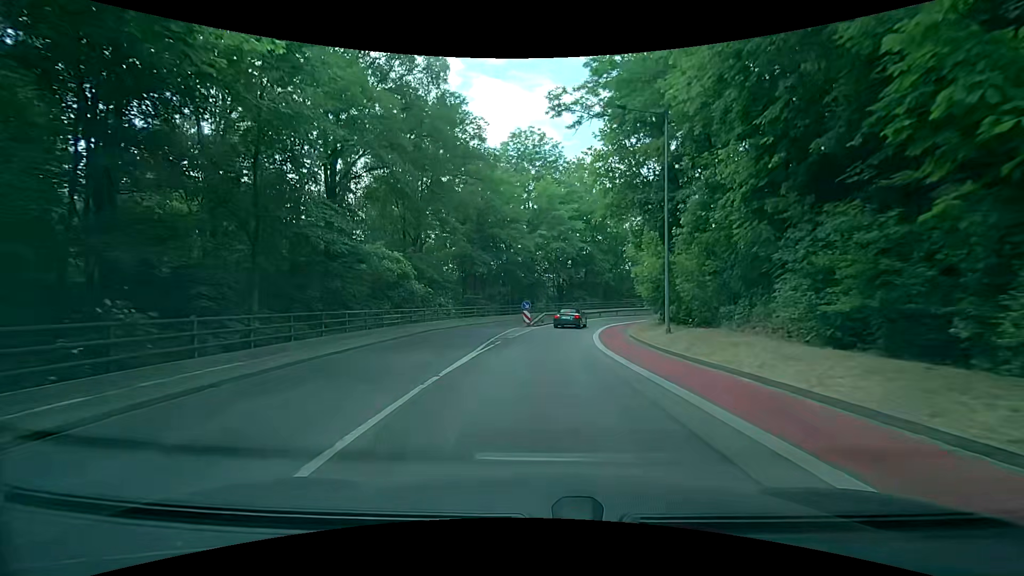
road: secondary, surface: asphalt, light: Day
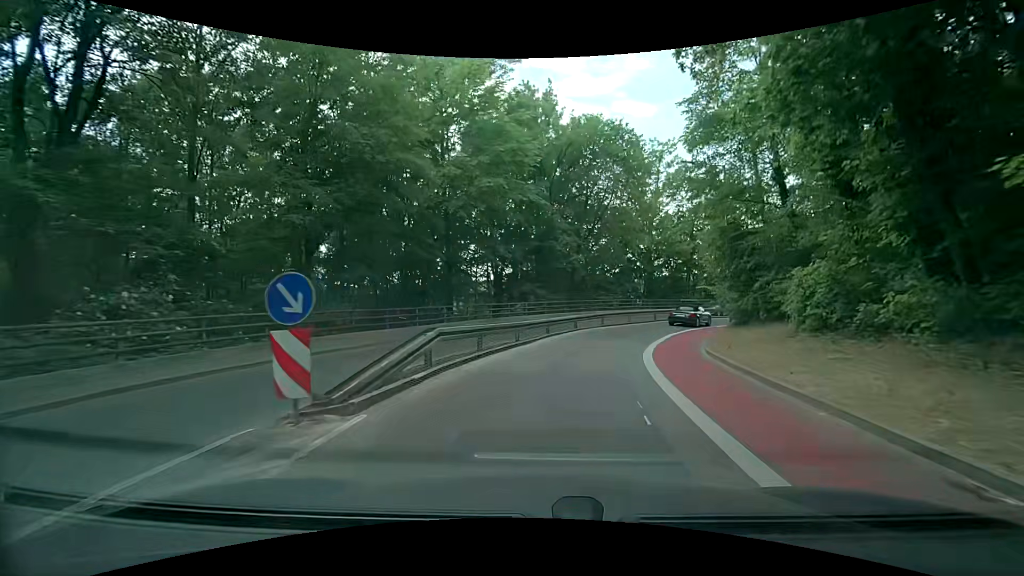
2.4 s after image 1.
(+1.1, +26.6) m; +7°
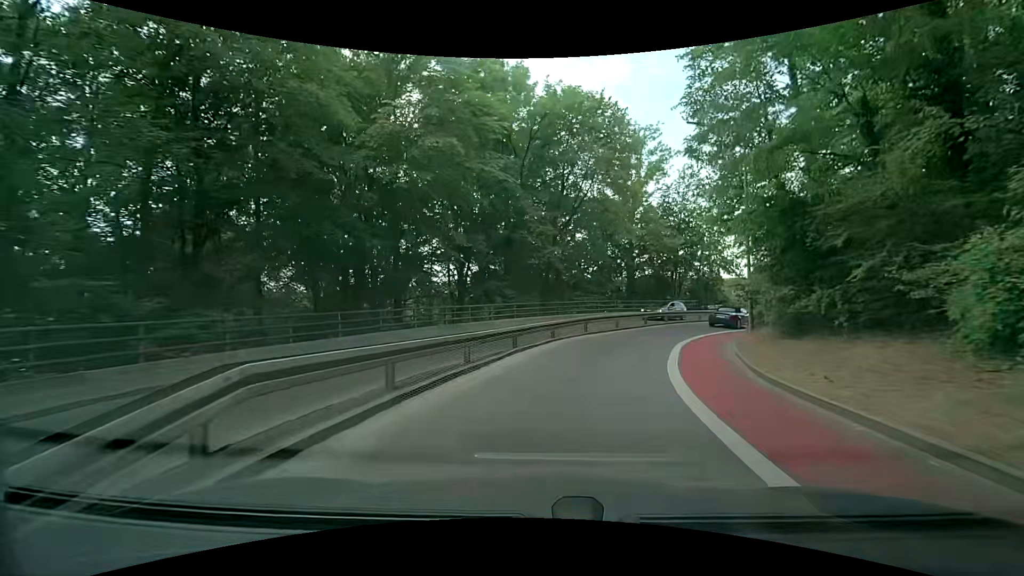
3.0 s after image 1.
(+0.1, +6.3) m; +2°
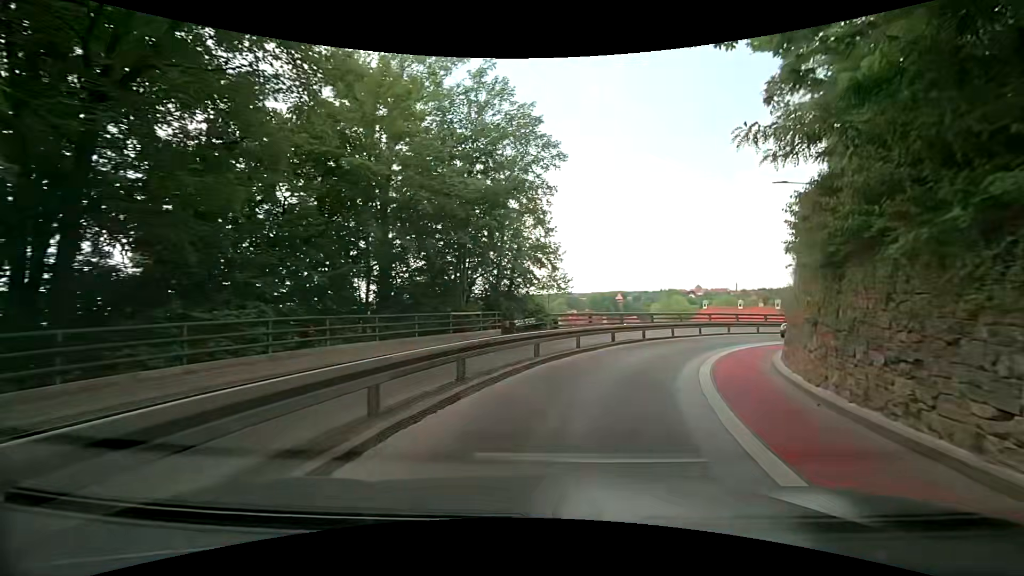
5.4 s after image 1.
(+5.1, +24.0) m; +26°
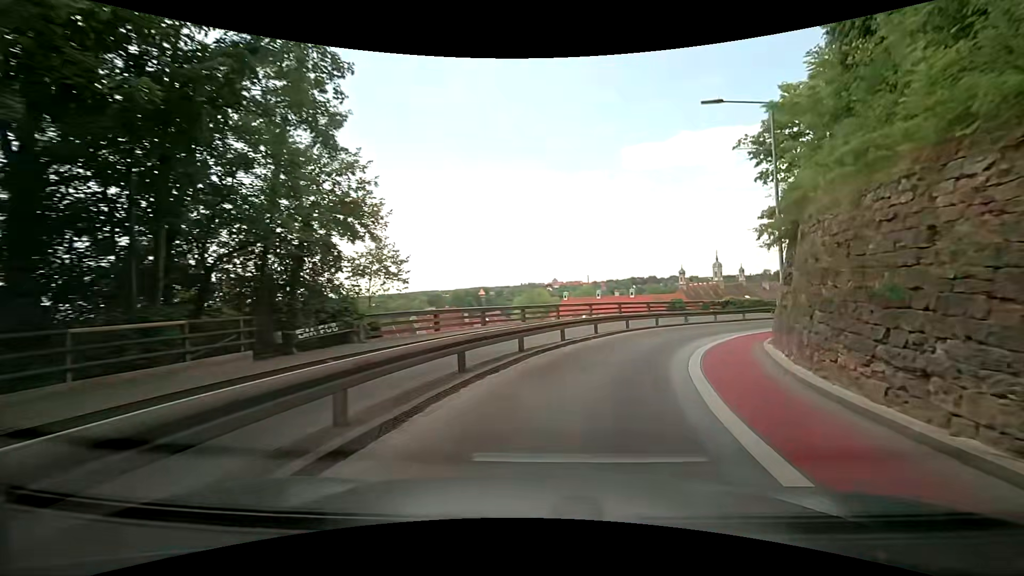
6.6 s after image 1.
(+1.7, +11.8) m; +15°
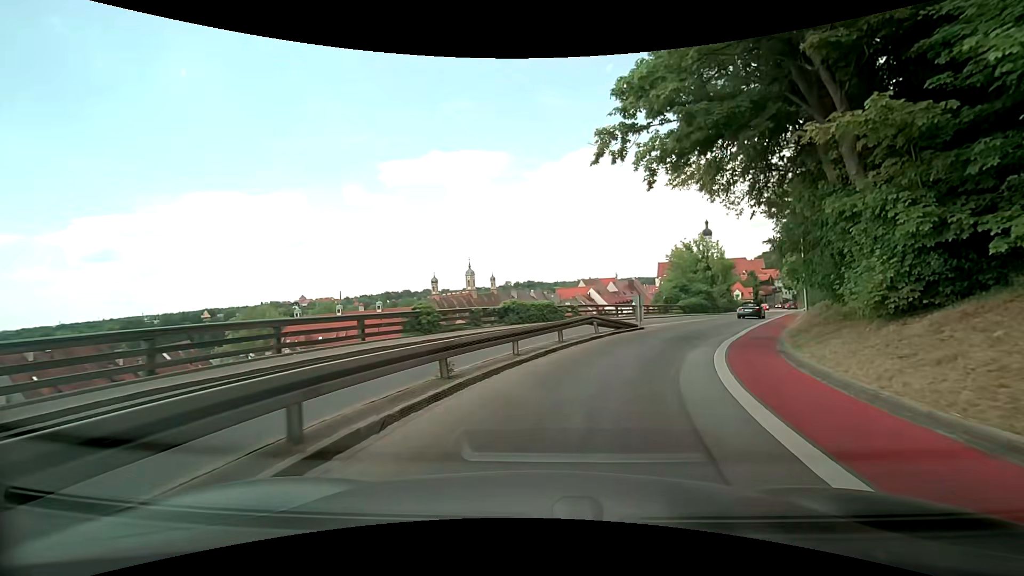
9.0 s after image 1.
(+5.7, +22.5) m; +28°
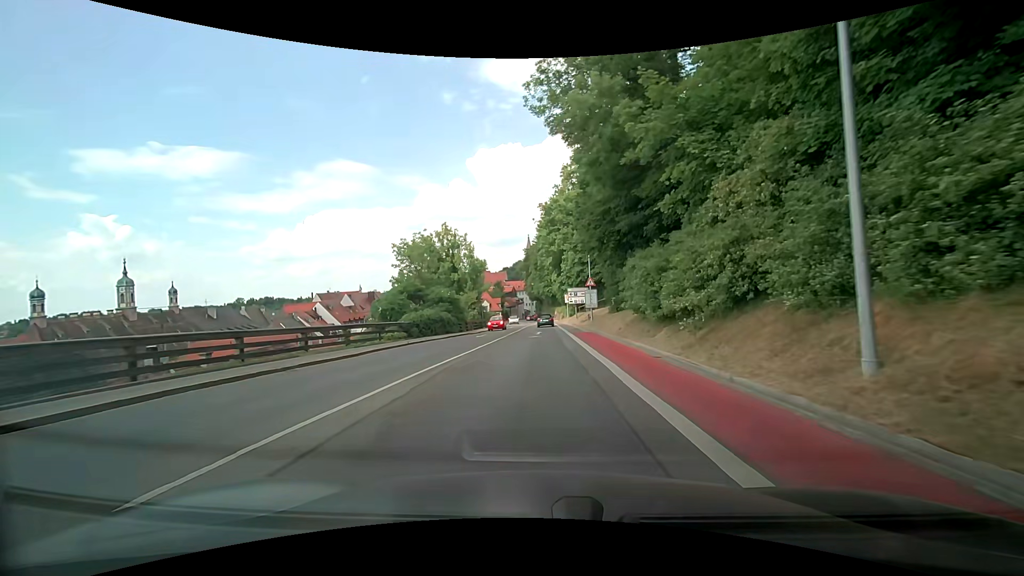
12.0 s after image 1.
(+8.7, +27.8) m; +28°
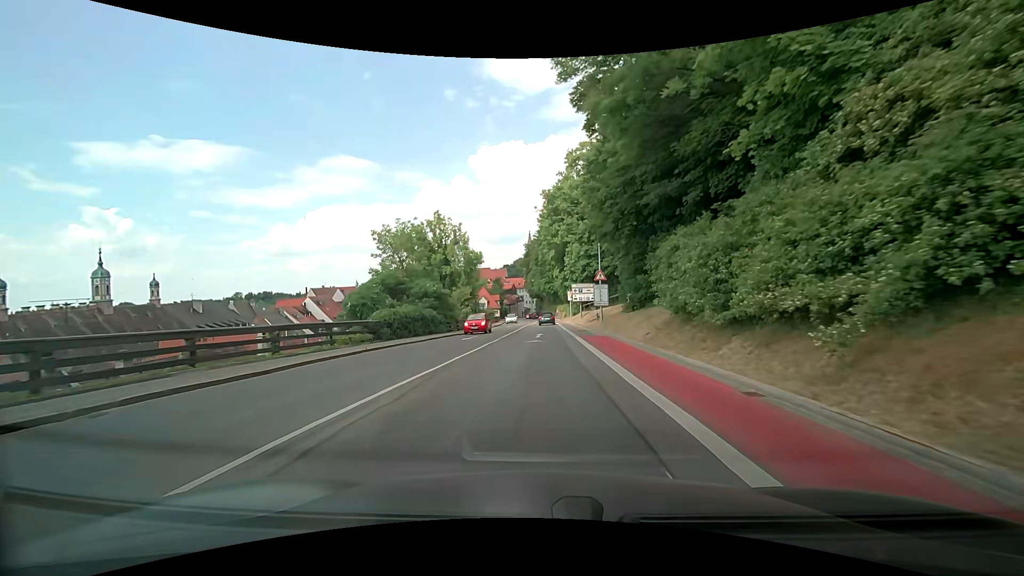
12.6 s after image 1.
(-0.1, +6.2) m; 0°
(0, +10) (0, +20) (0, +30) (0, +40) (0, +50) (0, +60) (+1, +70) (+1, +80) (+1, +90) (0, +100) m
